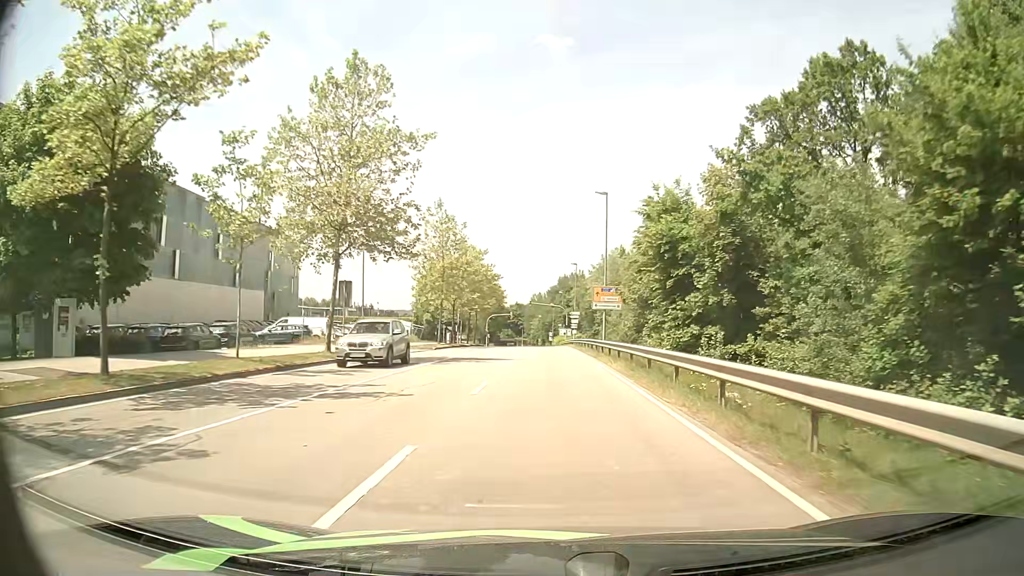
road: secondary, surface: asphalt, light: Day
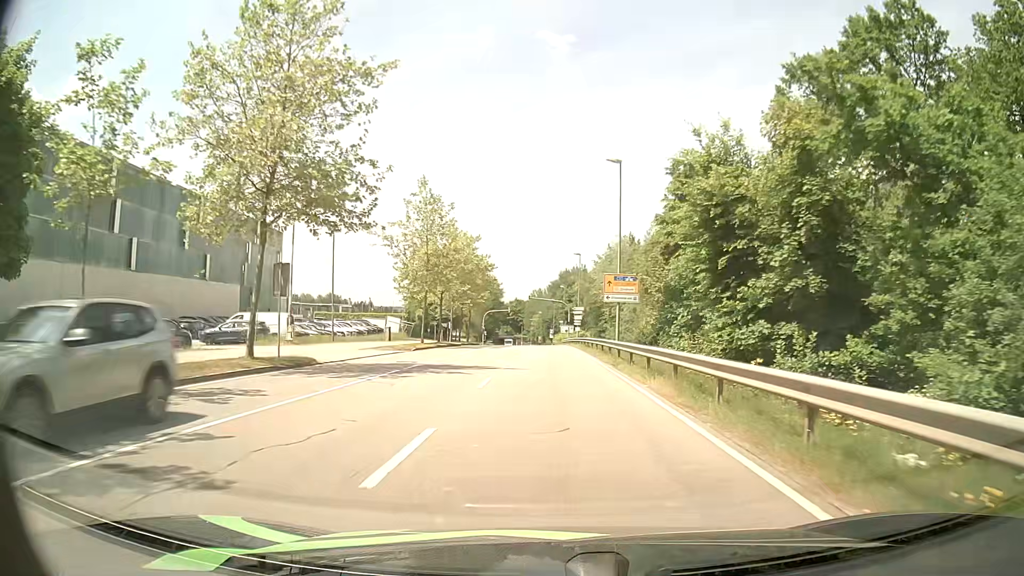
(0.0, +7.9) m; 0°
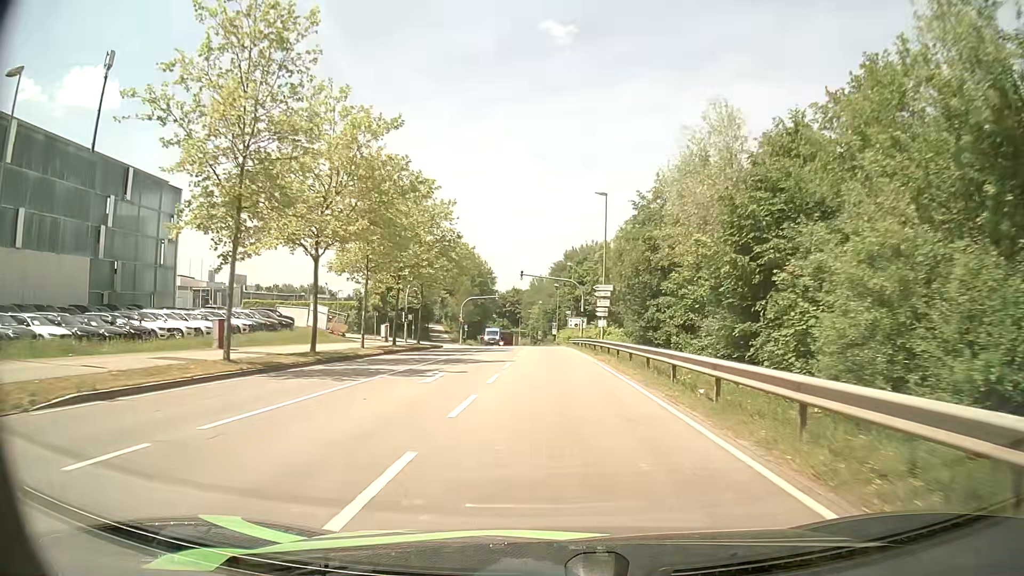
(-0.4, +31.8) m; -1°
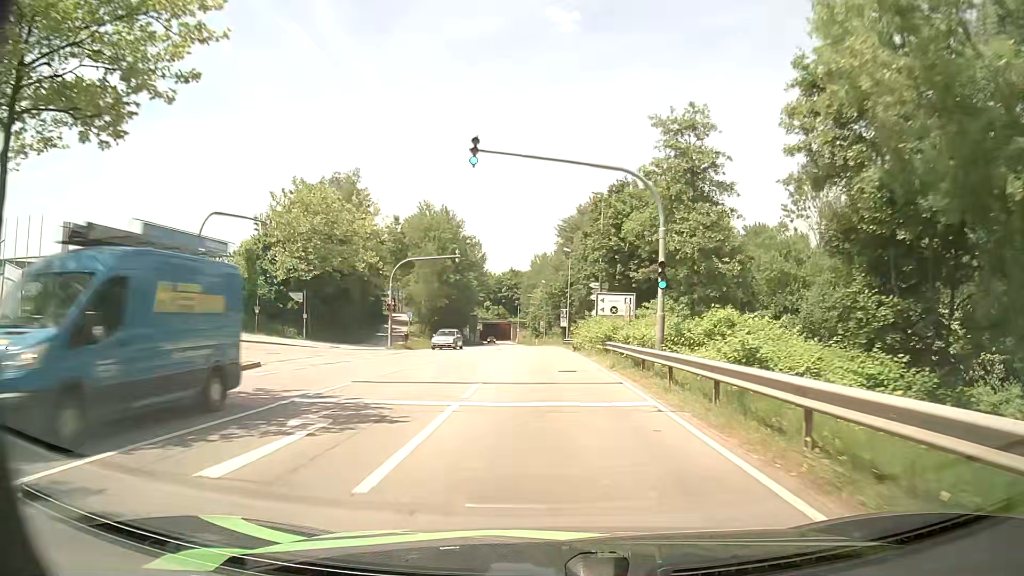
(-0.3, +40.7) m; -2°
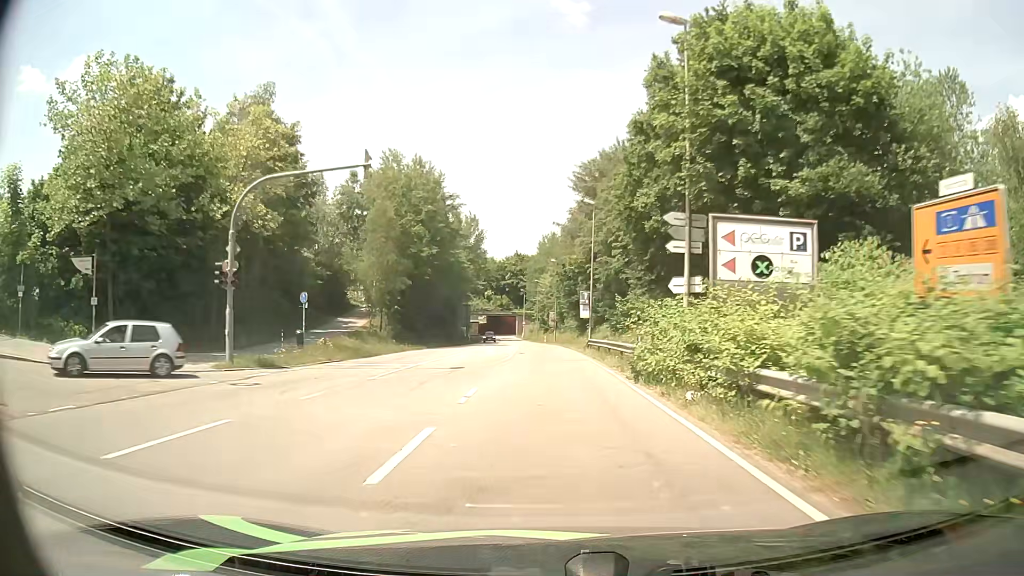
(+0.3, +24.9) m; 0°
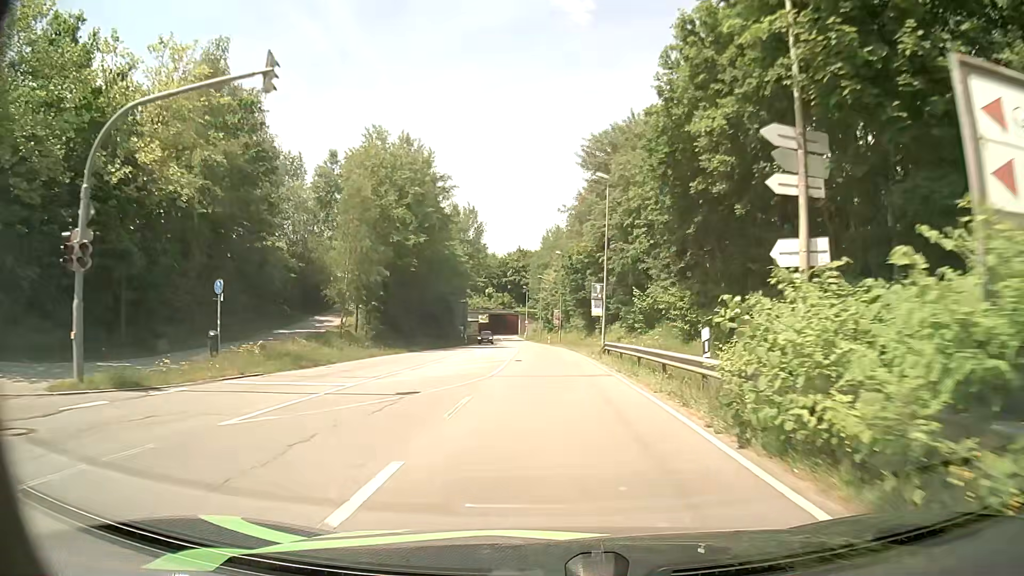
(0.0, +8.2) m; 0°
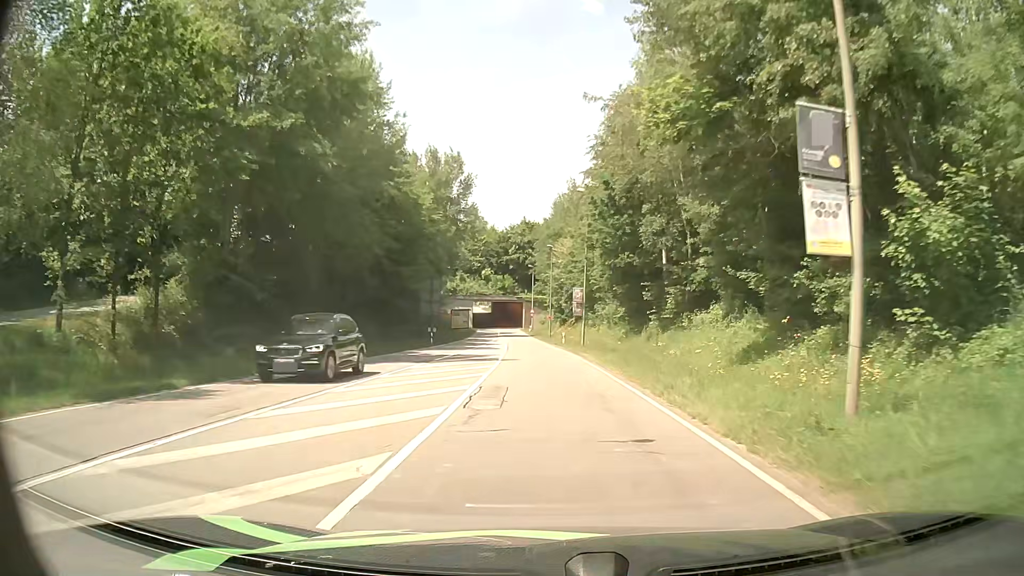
(-0.3, +31.5) m; -1°
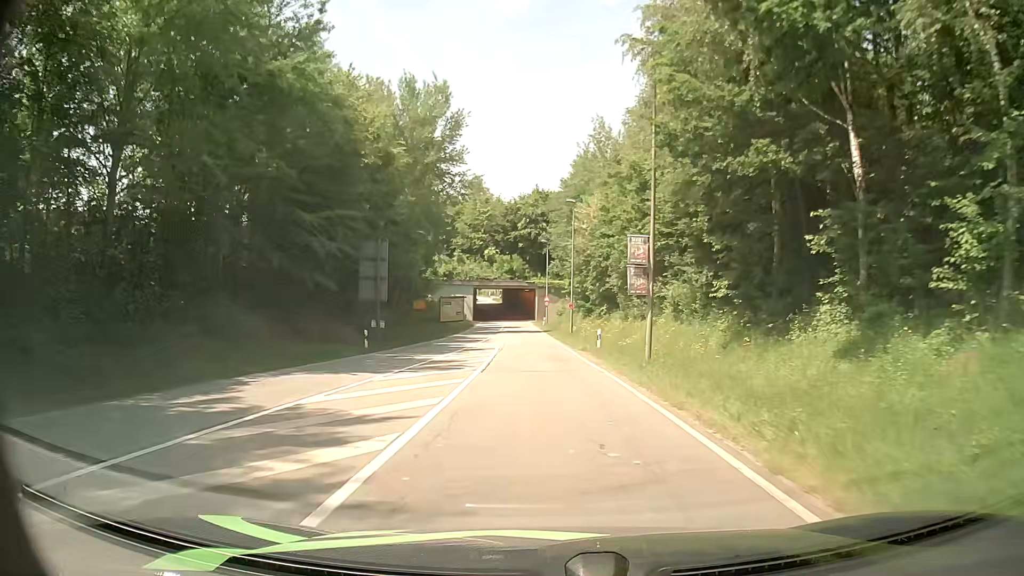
(-0.3, +23.4) m; -2°
(0, +10) (0, +20) (-1, +30) (-1, +40) (-2, +50) (-2, +60) (-3, +70) (-3, +80) (-4, +90) (-5, +100) m
